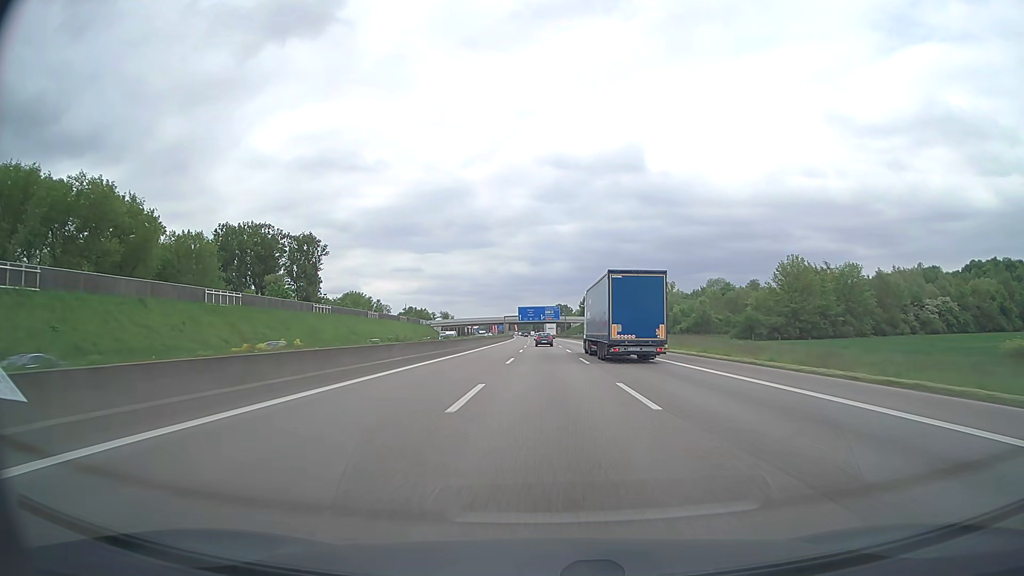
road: motorway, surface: asphalt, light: Day
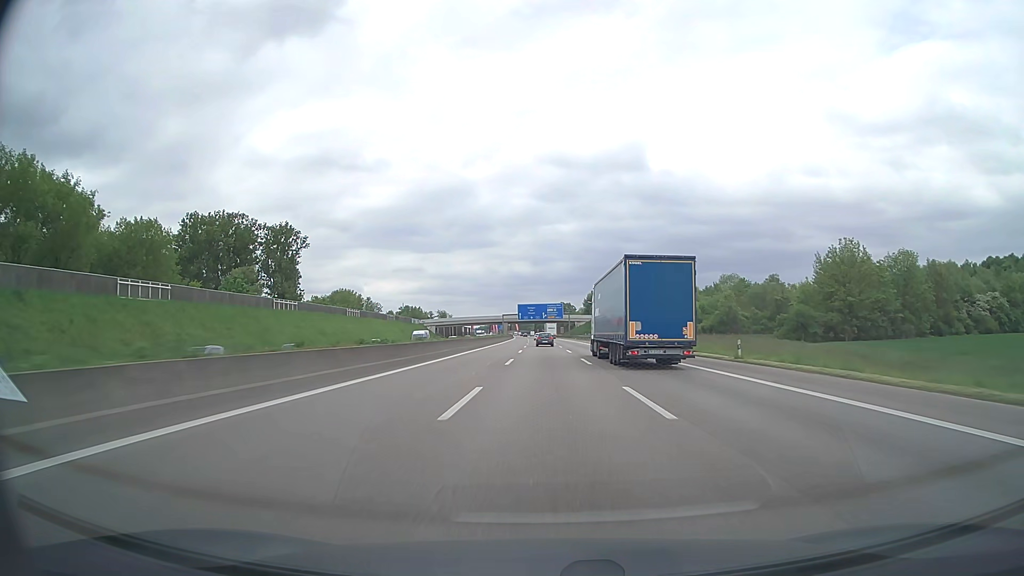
(0.0, +19.2) m; 0°
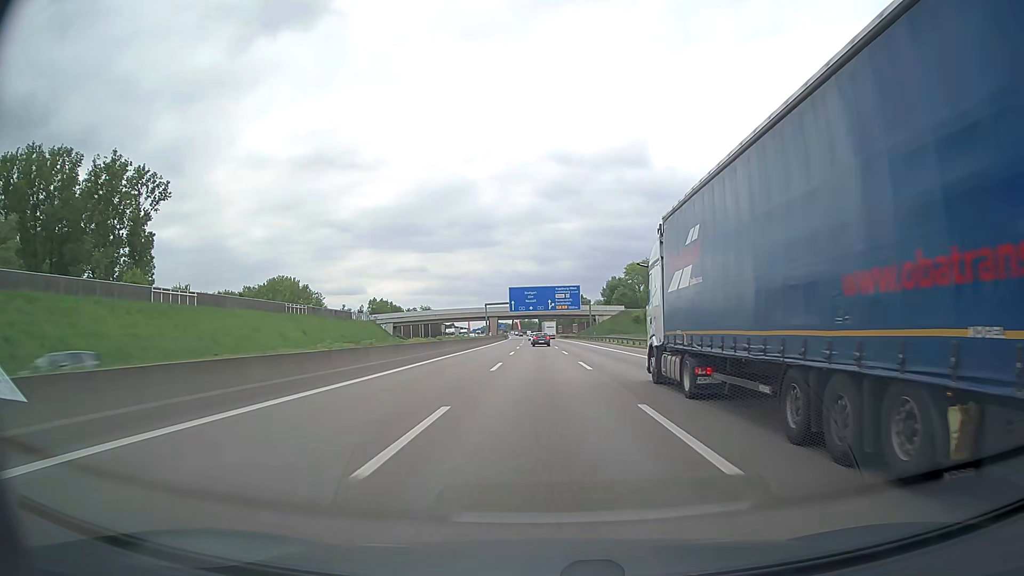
(-0.2, +76.6) m; 0°
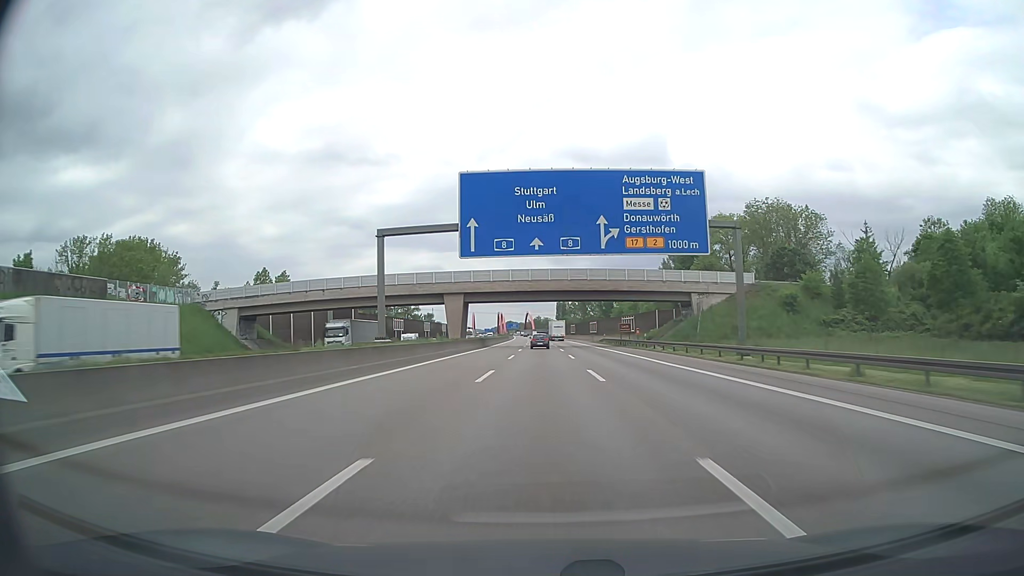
(-1.2, +95.6) m; -1°
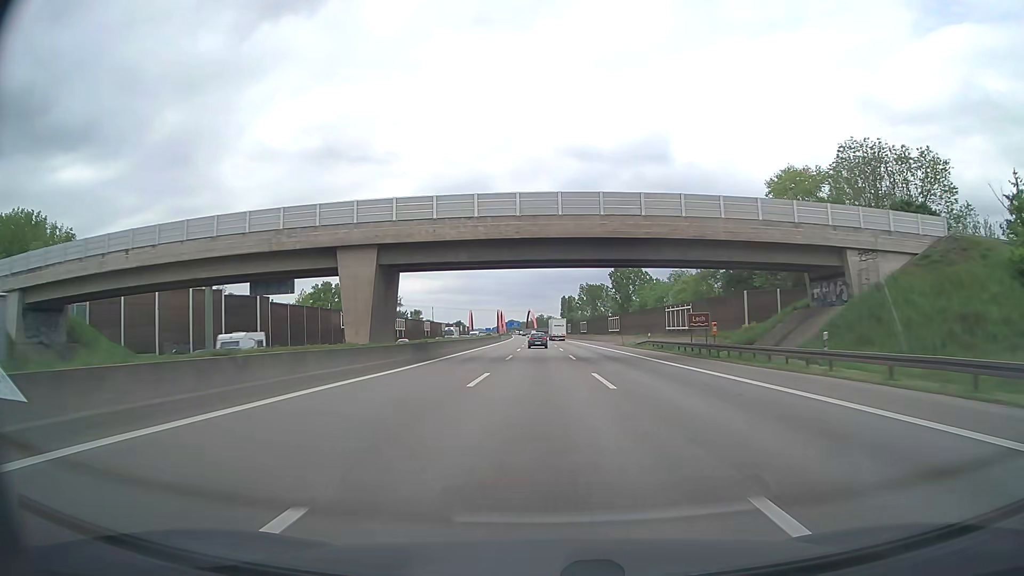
(-0.1, +38.2) m; 0°
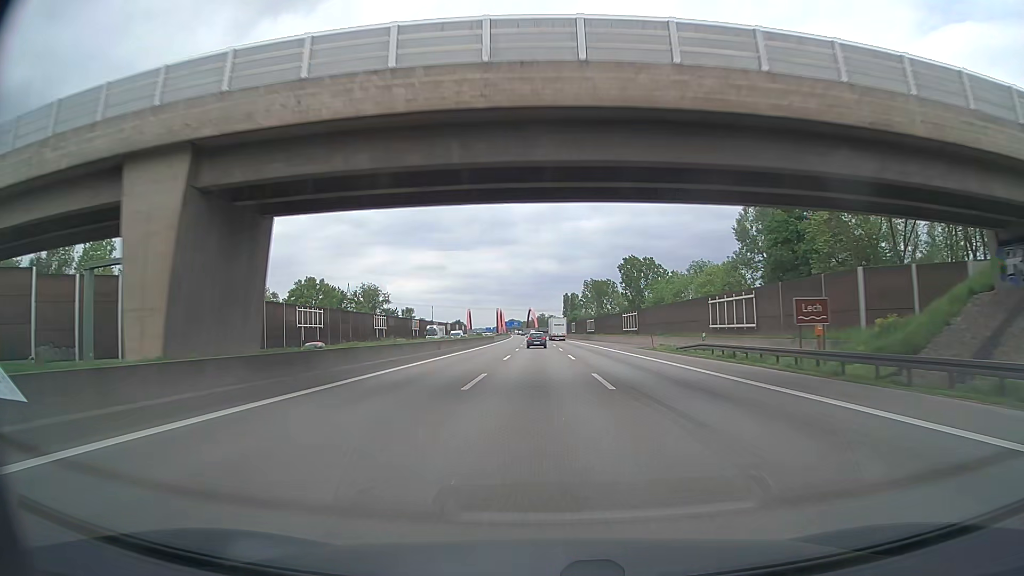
(0.0, +19.1) m; 0°
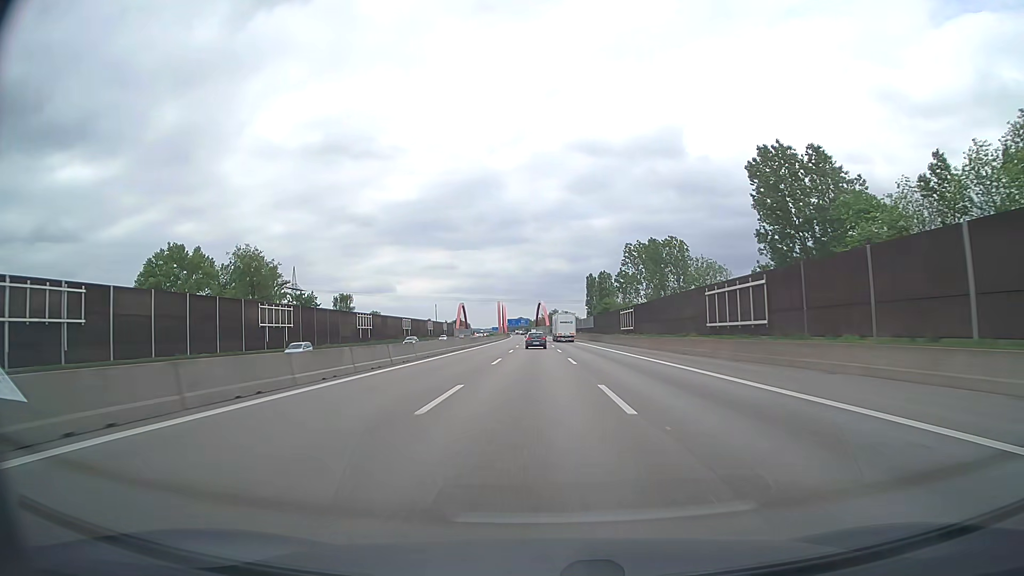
(-0.7, +95.4) m; -1°
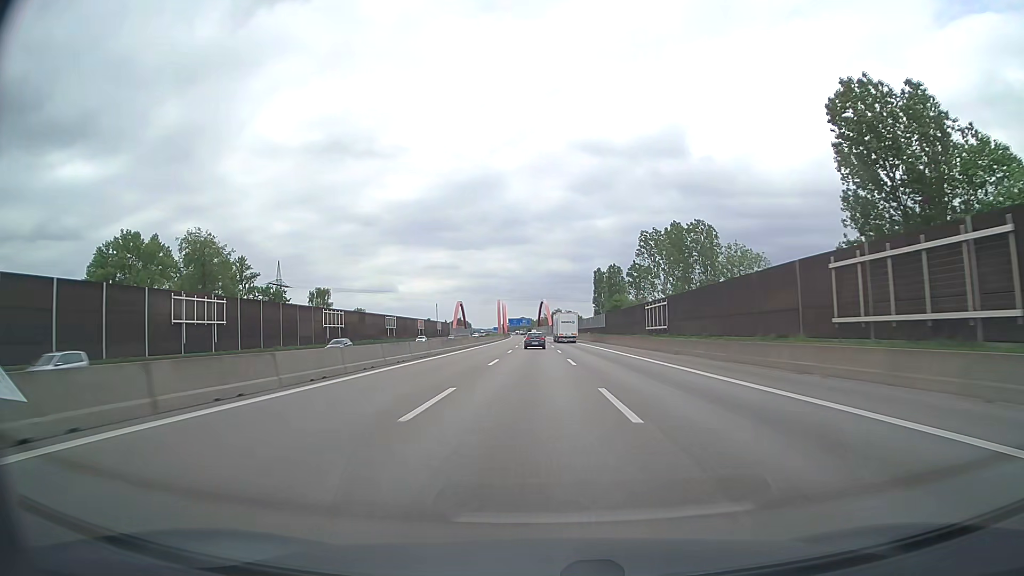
(0.0, +19.0) m; 0°
(0, +10) (0, +20) (0, +30) (0, +40) (0, +50) (0, +60) (-1, +70) (-1, +80) (-1, +90) (-1, +100) m
